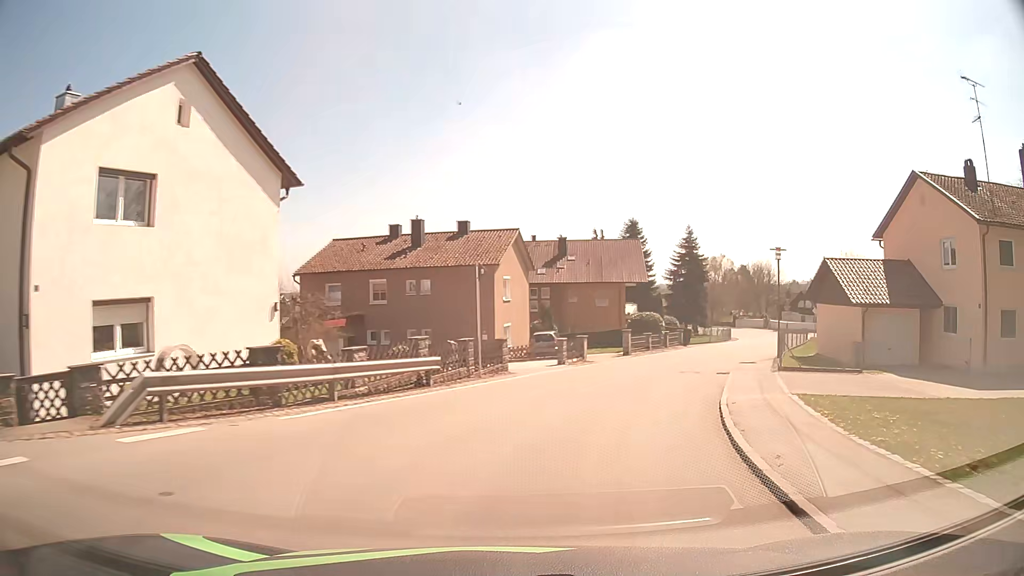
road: tertiary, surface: asphalt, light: Day
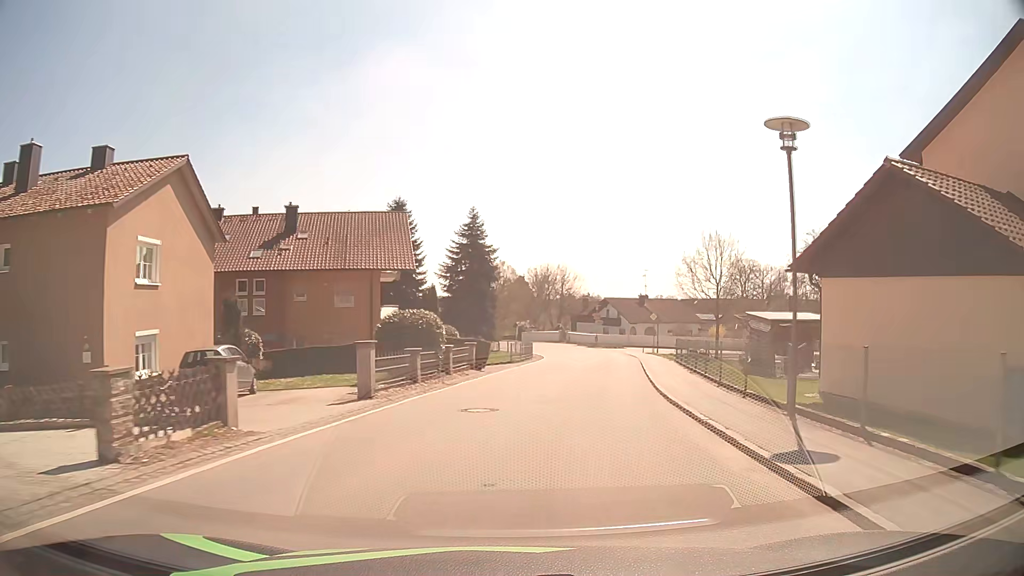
(+3.8, +19.9) m; +20°
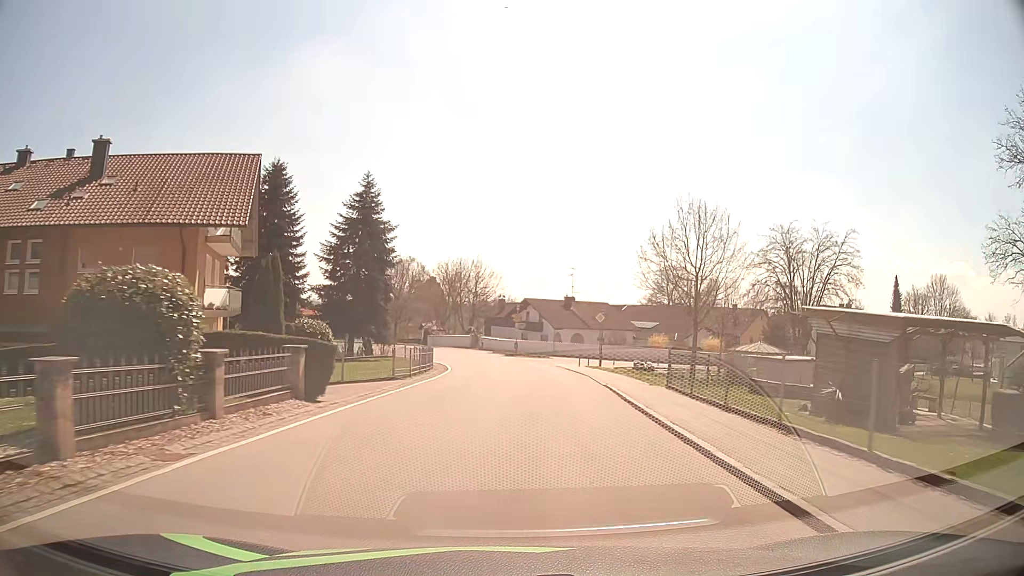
(+1.0, +13.9) m; +7°
(0, +10) (+1, +20) (+1, +30) (+1, +40) (-1, +50) (-5, +59) (-12, +66) (-20, +72) (-30, +74) (-40, +74) m
